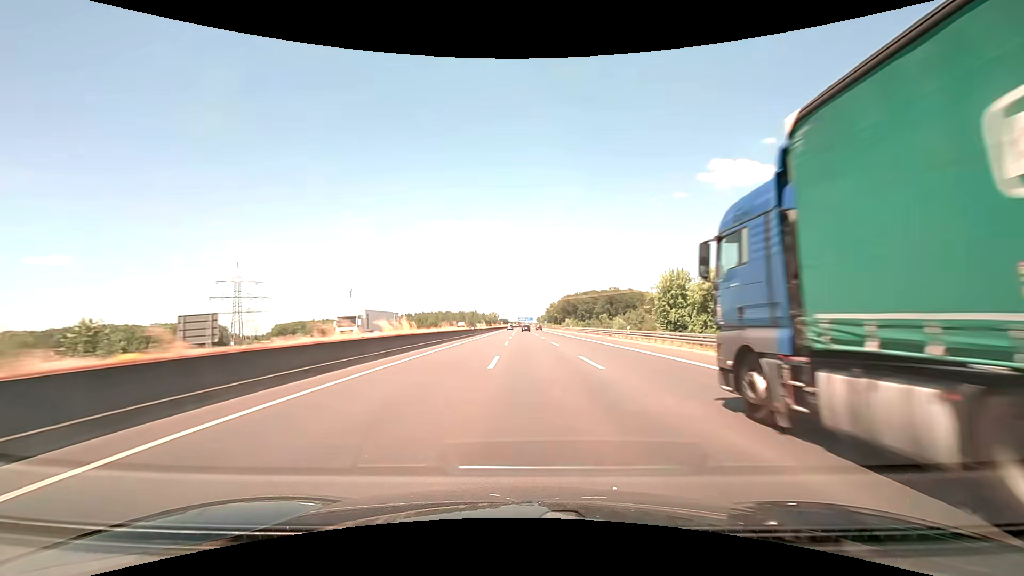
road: motorway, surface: asphalt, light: Day
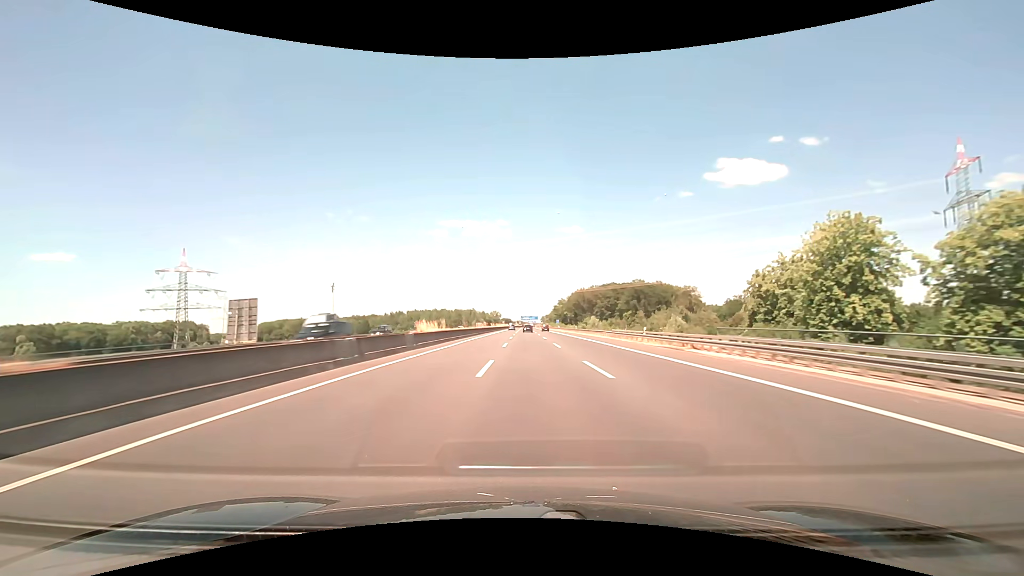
(-0.5, +57.1) m; -1°
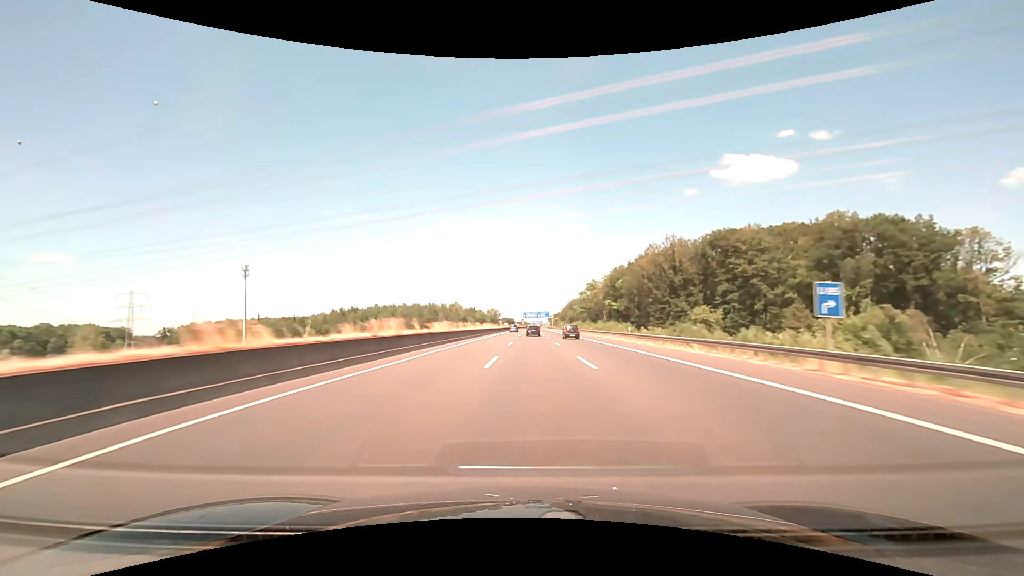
(+0.2, +142.9) m; 0°
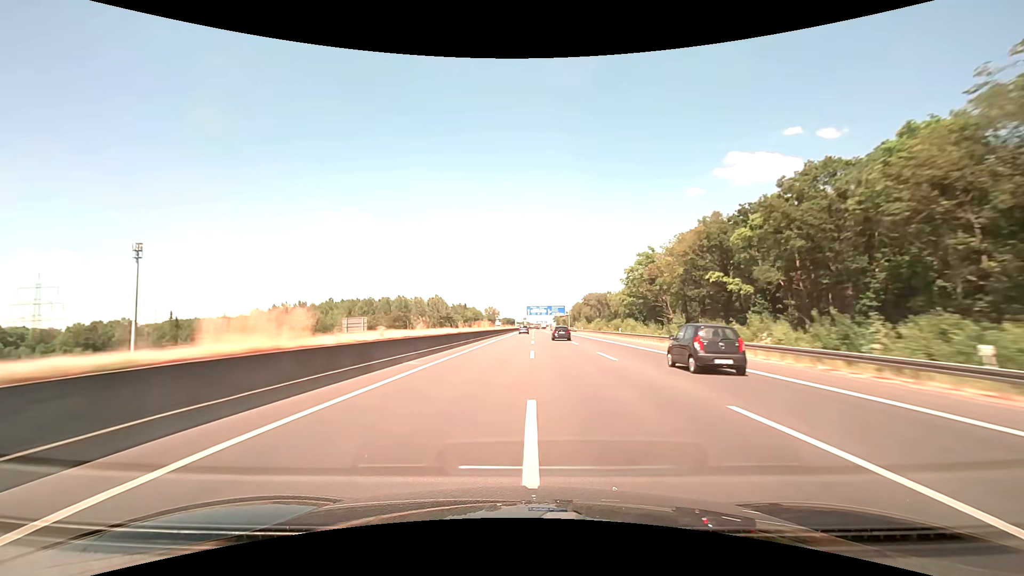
(-0.6, +85.7) m; -1°
(0, +10) (0, +20) (0, +30) (0, +40) (0, +50) (0, +60) (0, +70) (+1, +80) (+1, +90) (+1, +100) m
